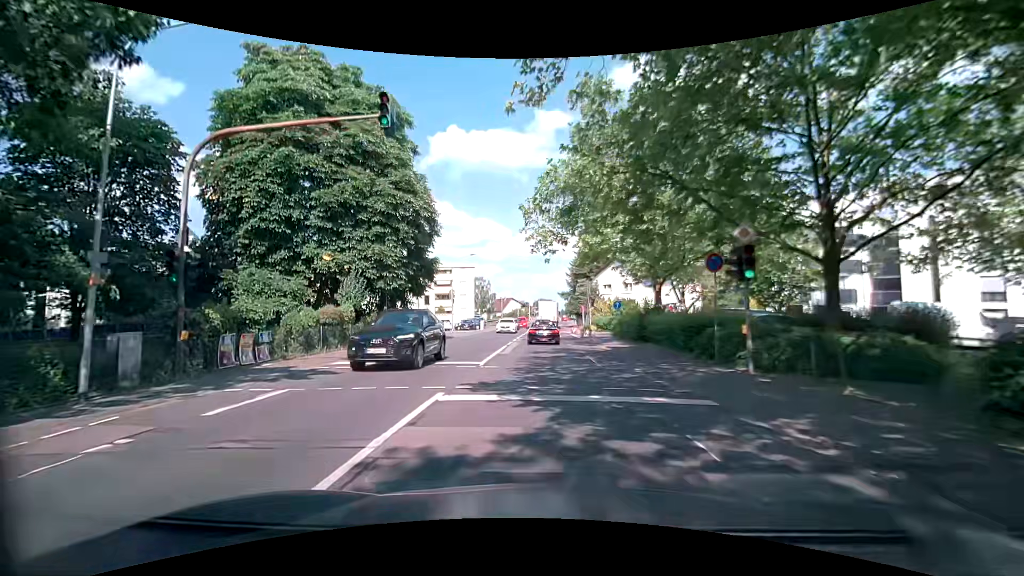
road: secondary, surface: asphalt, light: Day
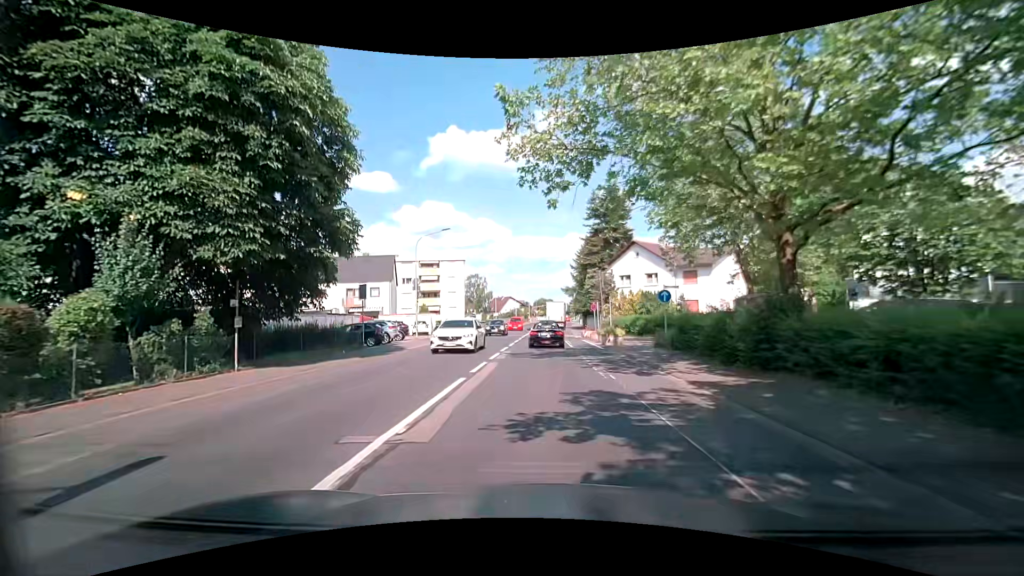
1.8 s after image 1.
(-0.1, +13.9) m; 0°
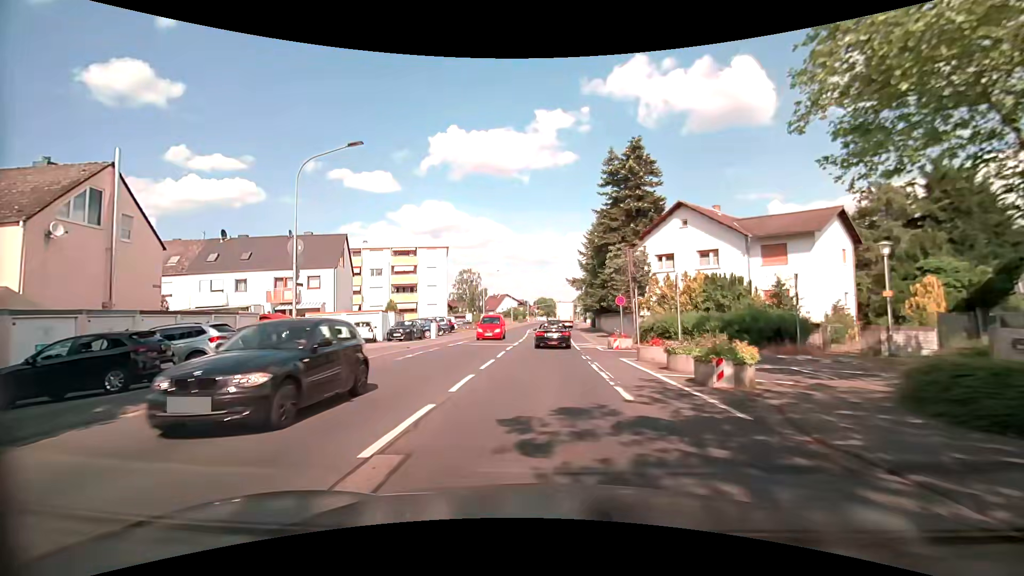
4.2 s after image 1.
(0.0, +17.0) m; +1°
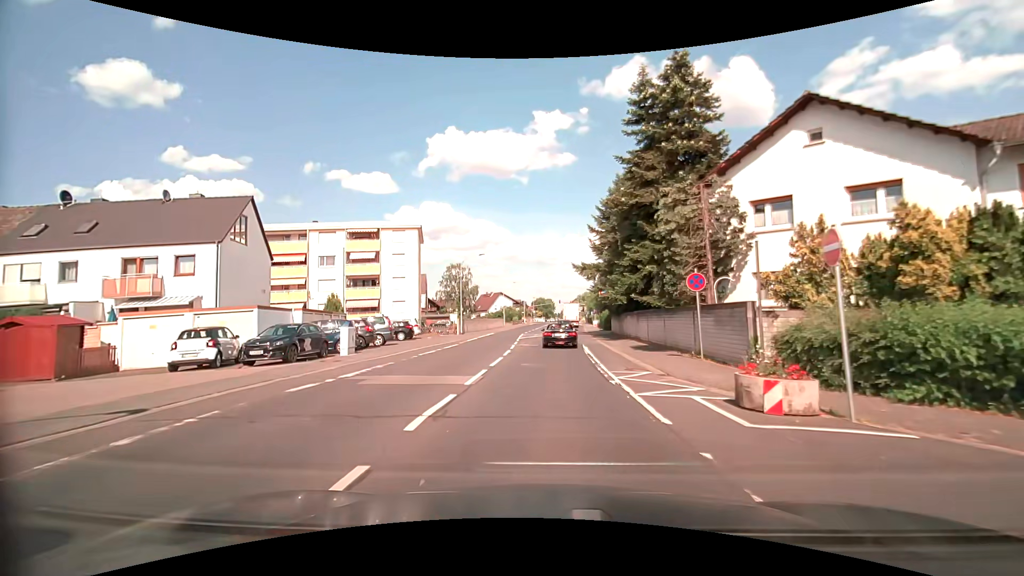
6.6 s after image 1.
(-0.2, +16.8) m; 0°
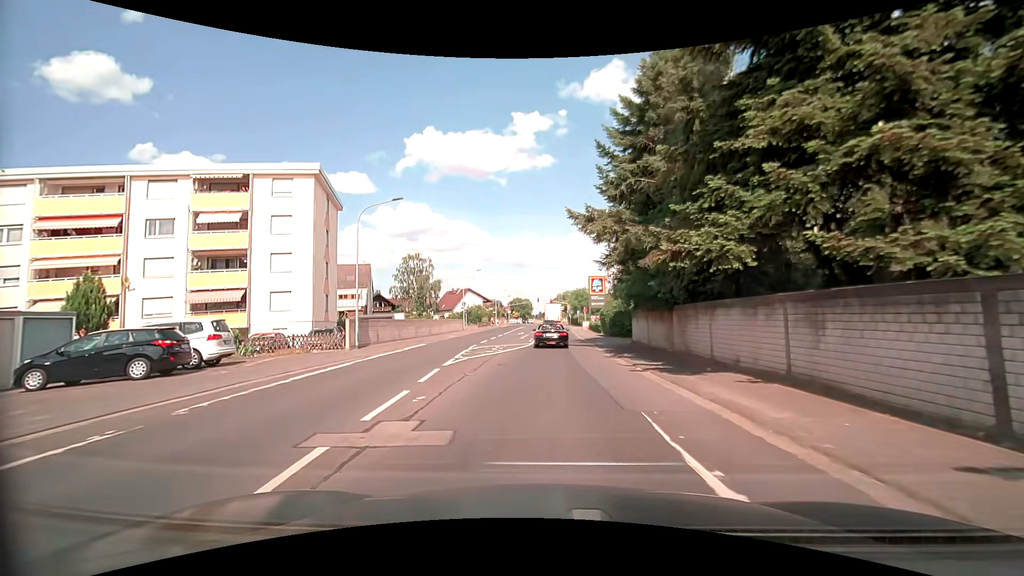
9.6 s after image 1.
(+0.1, +22.3) m; +2°
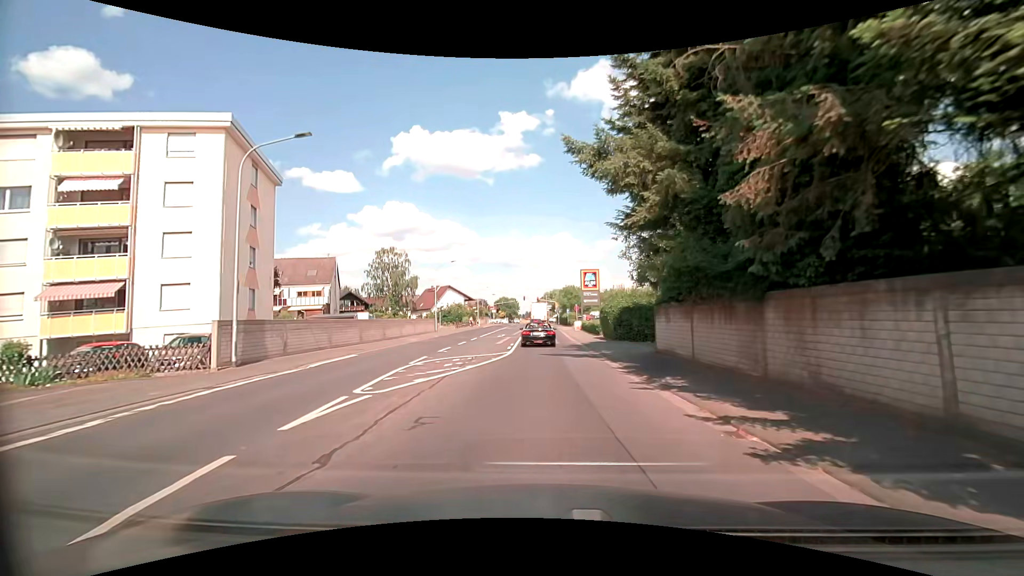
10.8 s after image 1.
(0.0, +9.0) m; +1°
